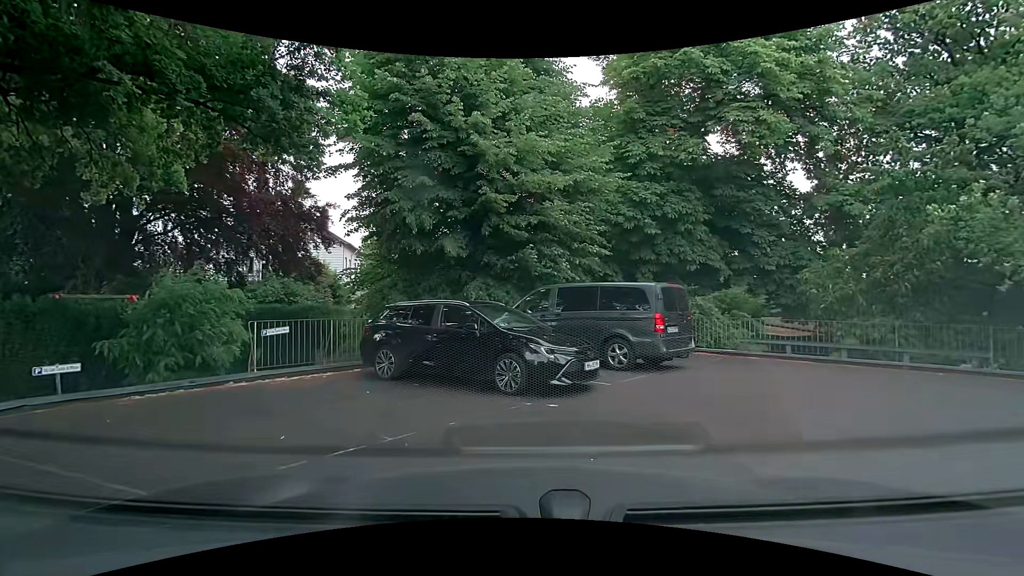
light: Day
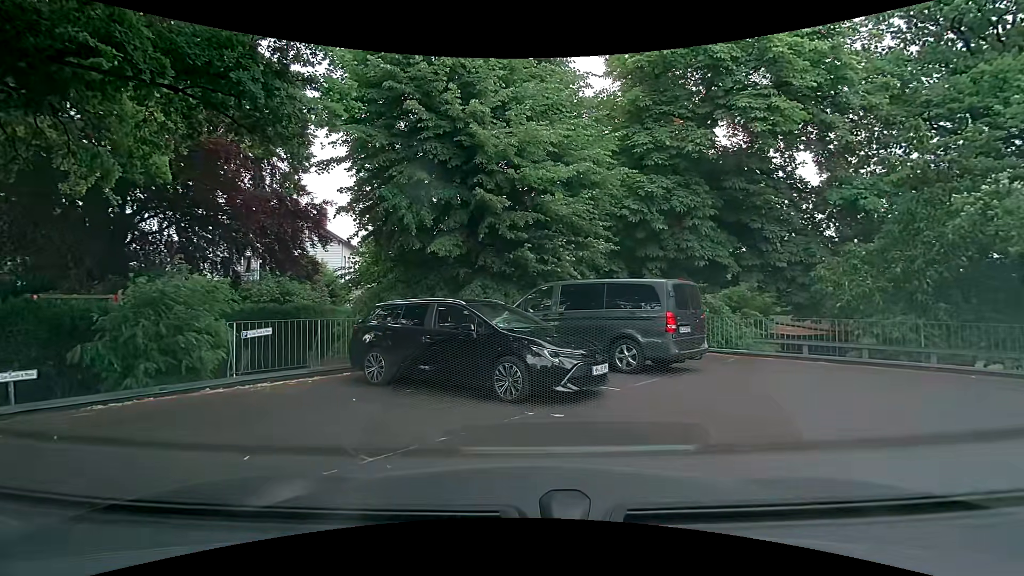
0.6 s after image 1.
(0.0, +0.7) m; 0°
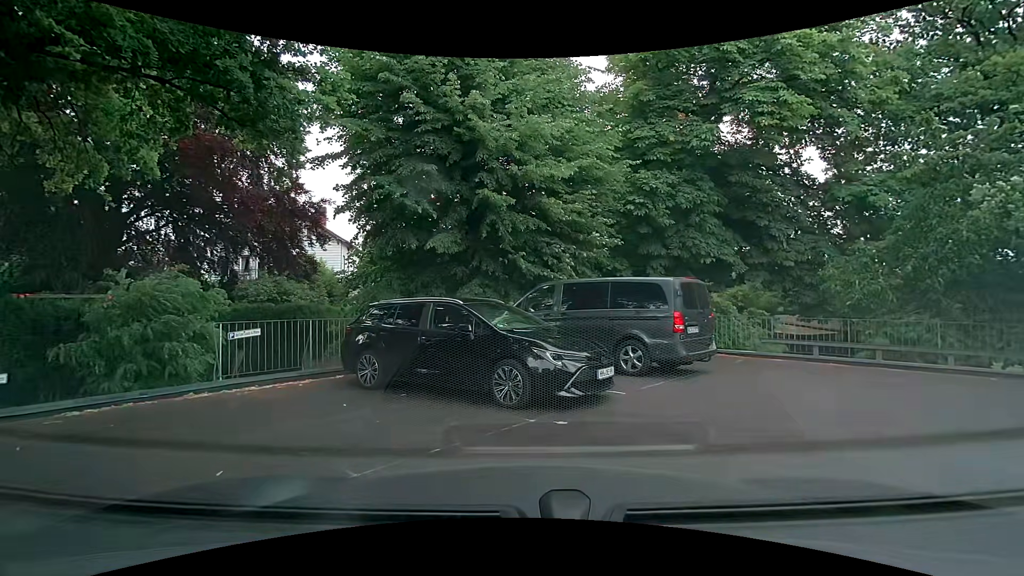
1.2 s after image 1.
(0.0, +0.4) m; 0°
